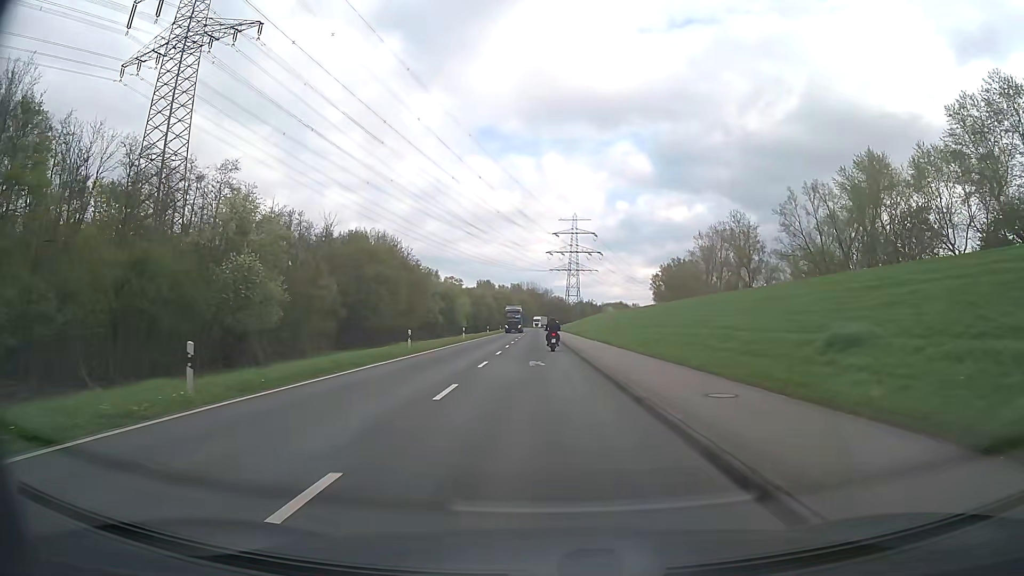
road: secondary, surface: asphalt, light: Day
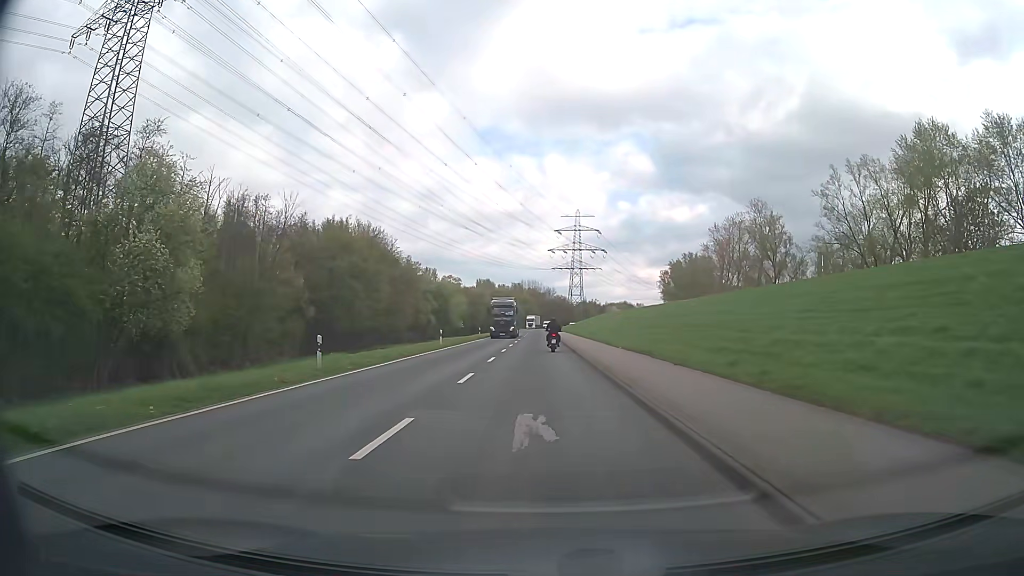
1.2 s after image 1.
(0.0, +14.2) m; 0°
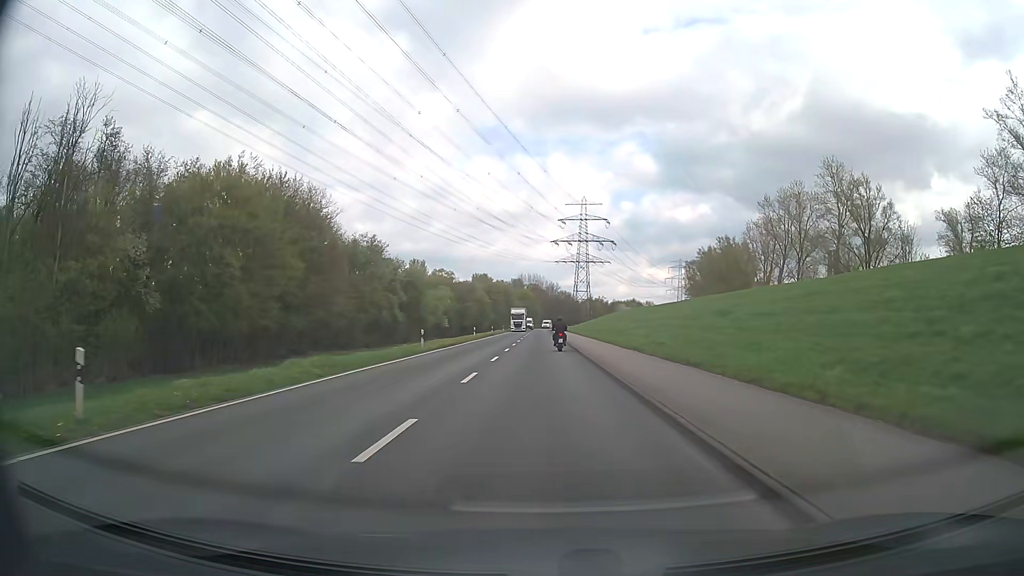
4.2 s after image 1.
(-0.2, +36.0) m; 0°
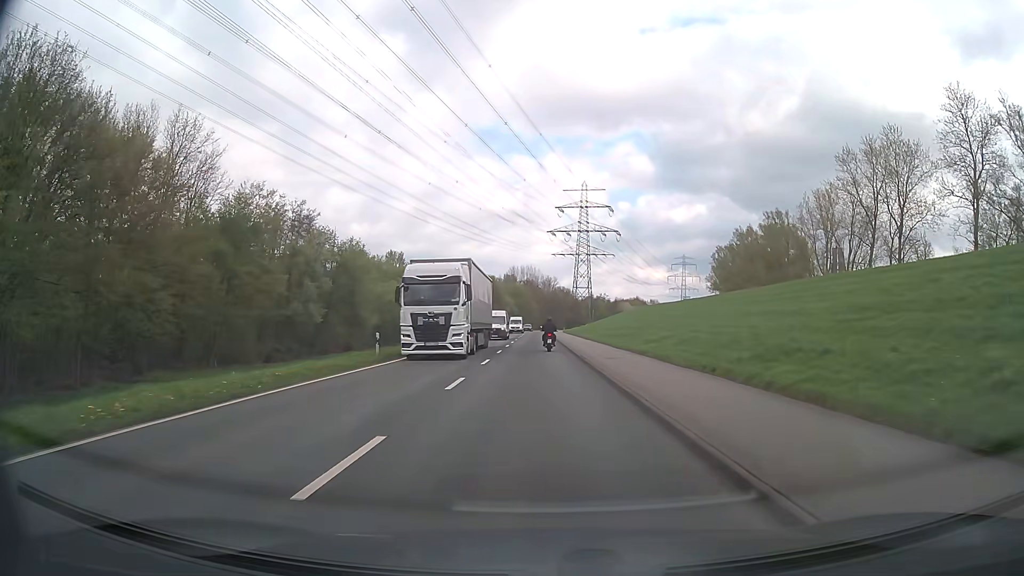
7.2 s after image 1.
(+0.2, +37.3) m; 0°
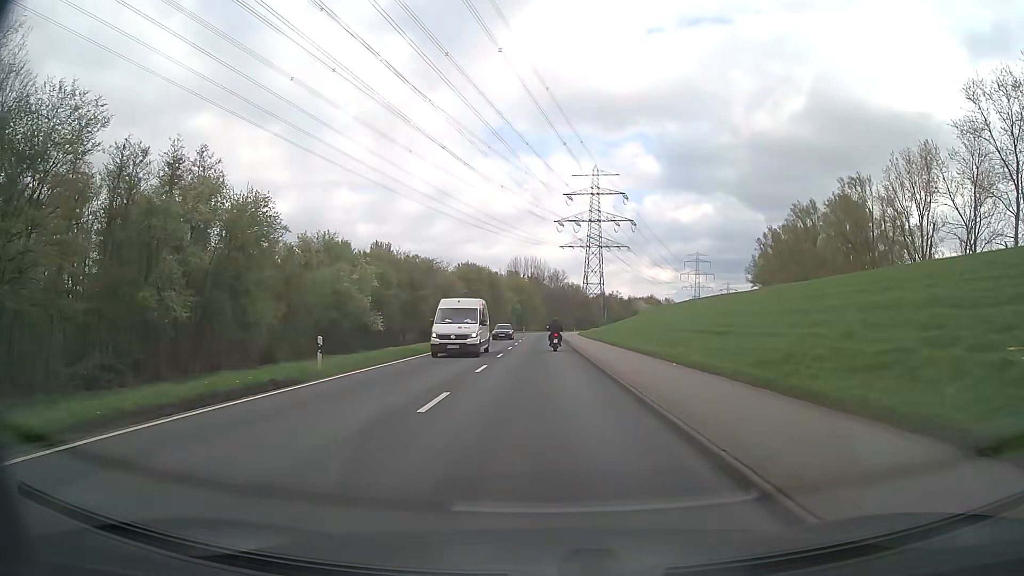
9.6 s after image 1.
(0.0, +30.6) m; 0°
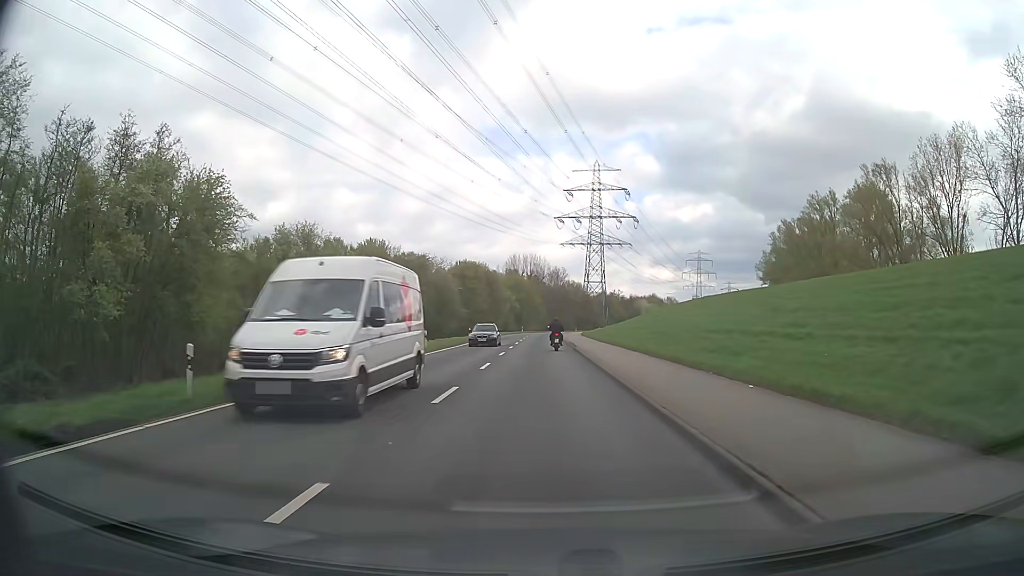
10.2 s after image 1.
(0.0, +7.7) m; 0°
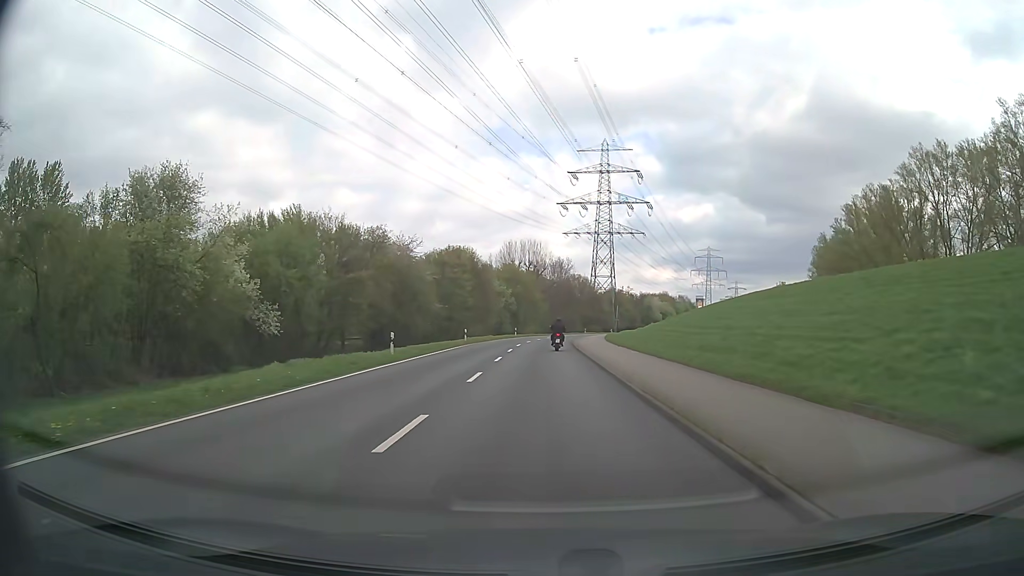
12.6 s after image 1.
(0.0, +31.3) m; 0°
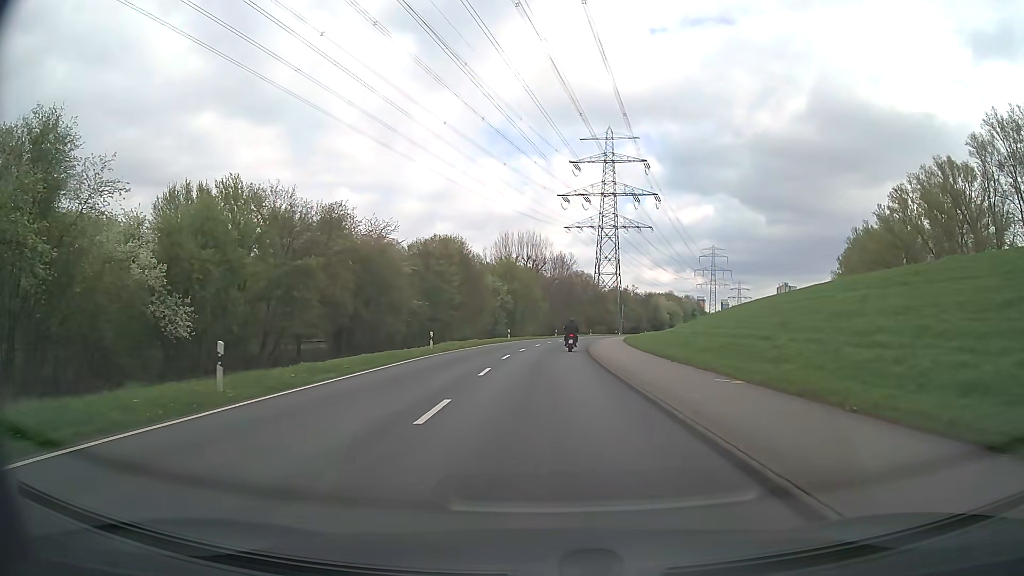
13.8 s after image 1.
(0.0, +15.9) m; 0°
(0, +10) (0, +20) (0, +30) (+1, +40) (+2, +50) (+3, +60) (+4, +70) (+6, +80) (+8, +89) (+10, +99) m
